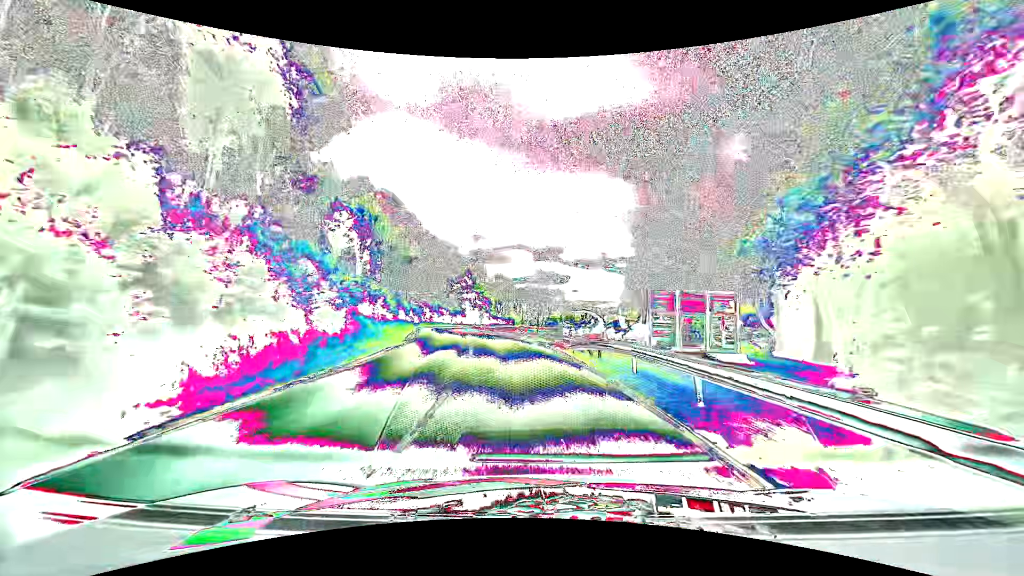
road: tertiary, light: Day
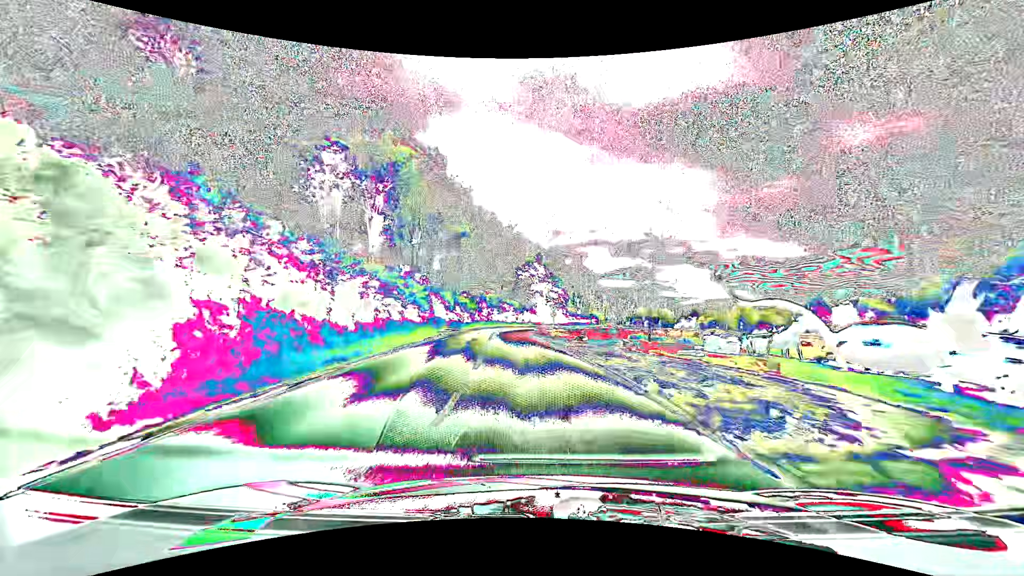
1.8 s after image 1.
(-2.1, +23.9) m; -10°
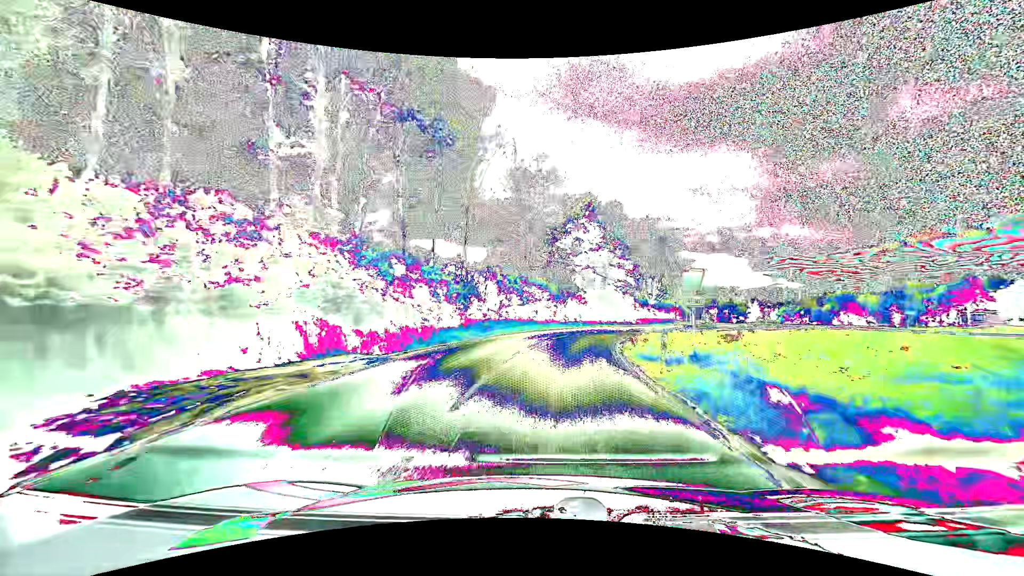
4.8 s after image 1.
(-1.8, +35.3) m; -4°
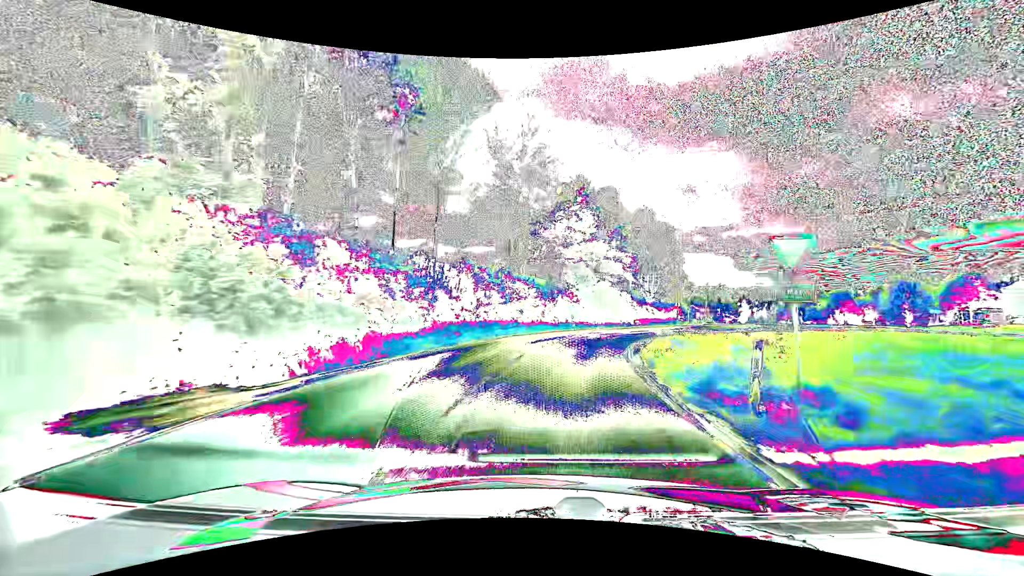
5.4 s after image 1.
(+0.1, +6.5) m; +2°
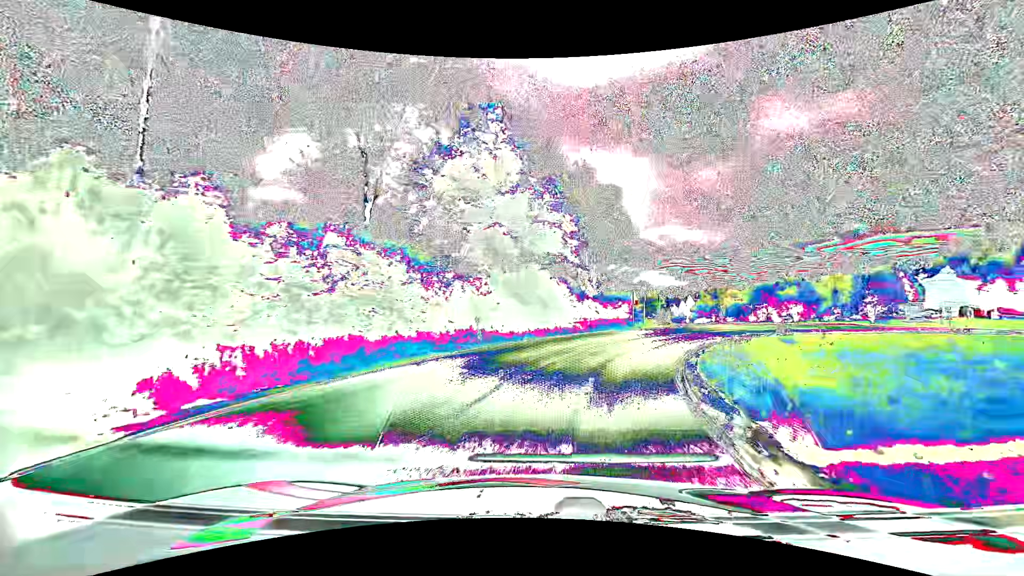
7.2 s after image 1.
(+1.0, +18.3) m; +8°
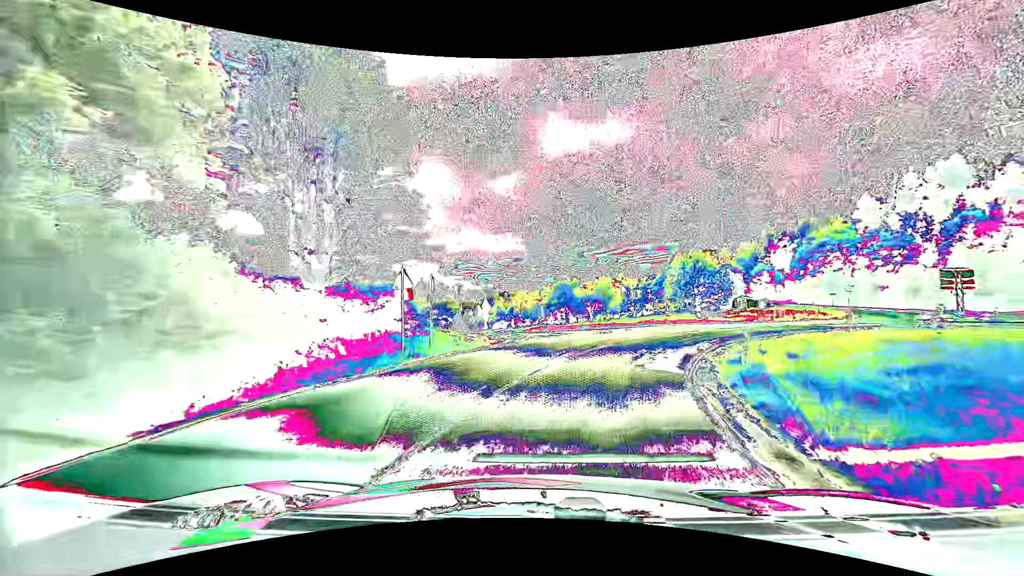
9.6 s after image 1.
(+4.2, +21.0) m; +23°
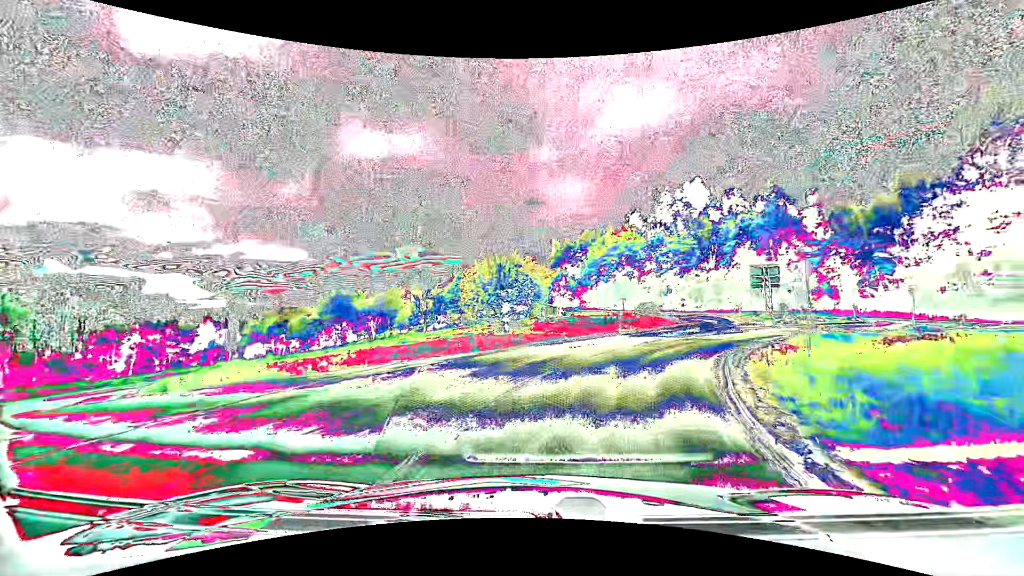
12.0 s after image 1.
(+3.7, +18.4) m; +23°
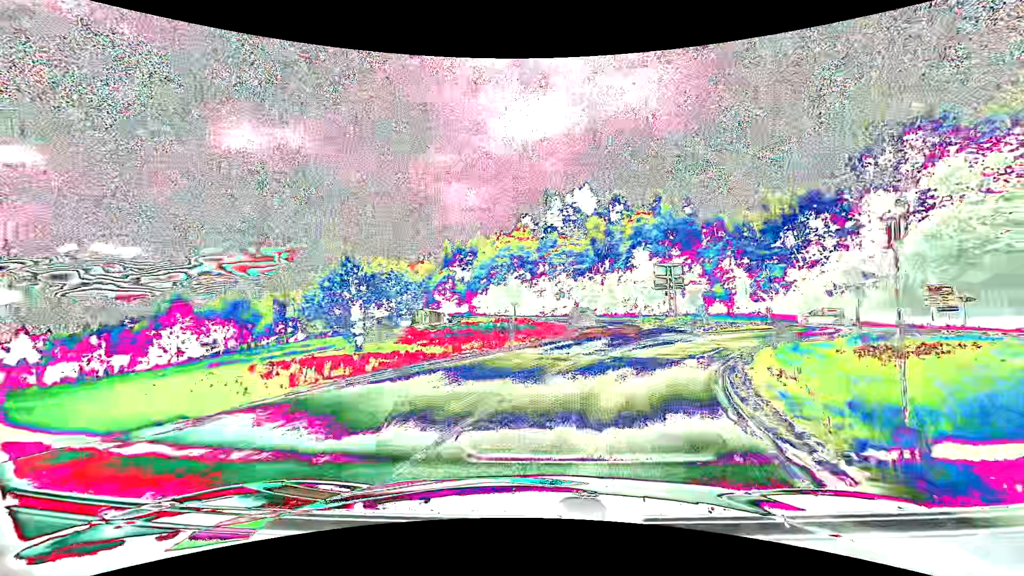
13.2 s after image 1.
(+0.9, +8.8) m; +12°
(+1, +10) (+5, +19) (+10, +28) (+17, +35) (+21, +44) (+17, +53) (+12, +61) (+6, +69) (0, +77) (-6, +85) m
